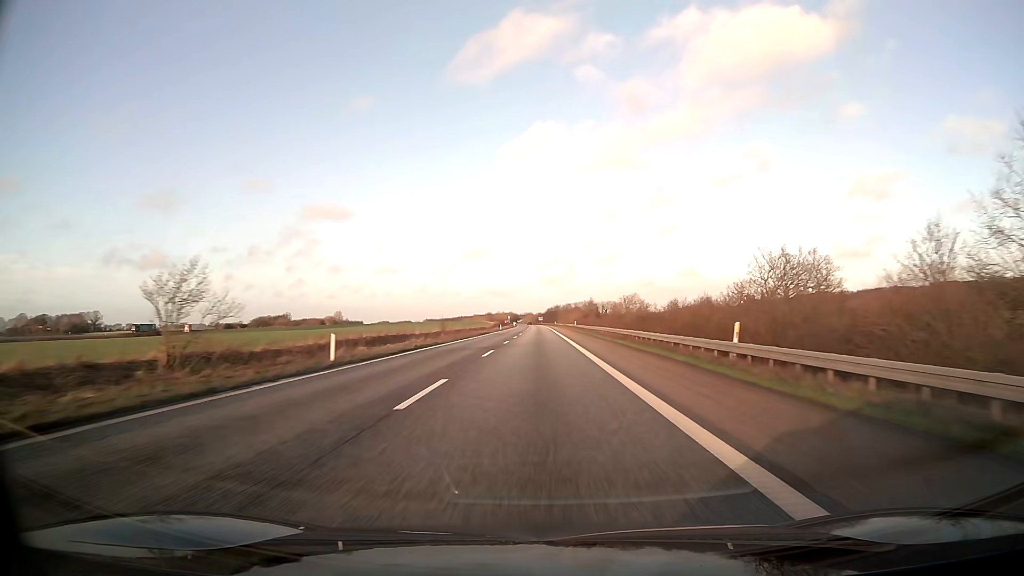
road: motorway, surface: asphalt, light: Day
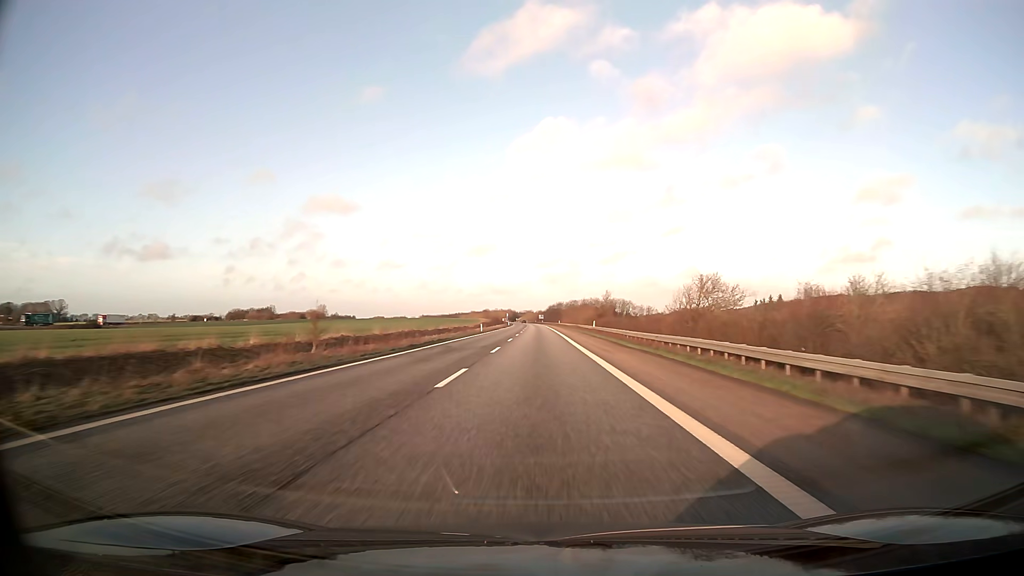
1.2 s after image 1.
(0.0, +41.2) m; 0°
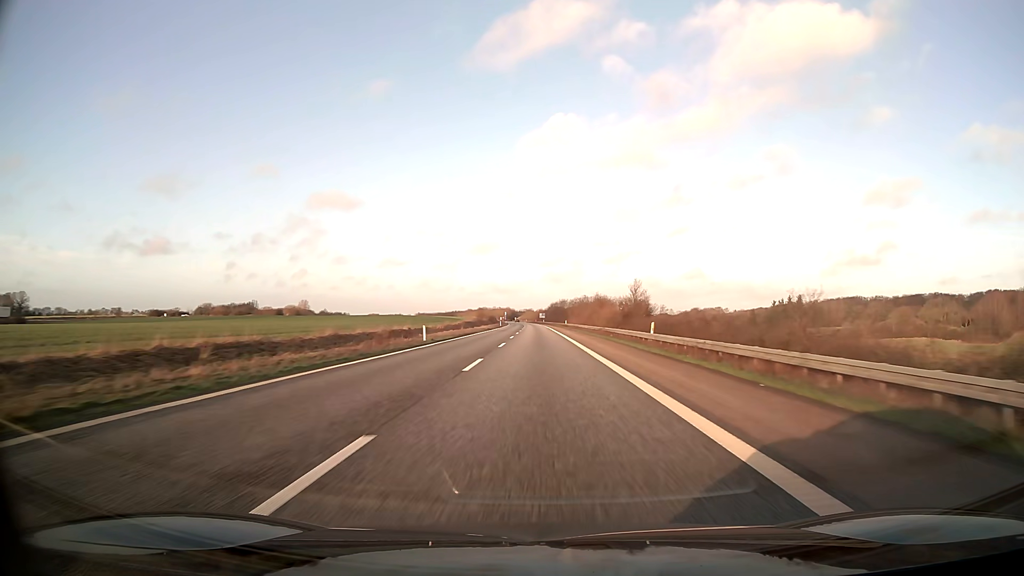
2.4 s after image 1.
(0.0, +41.2) m; 0°
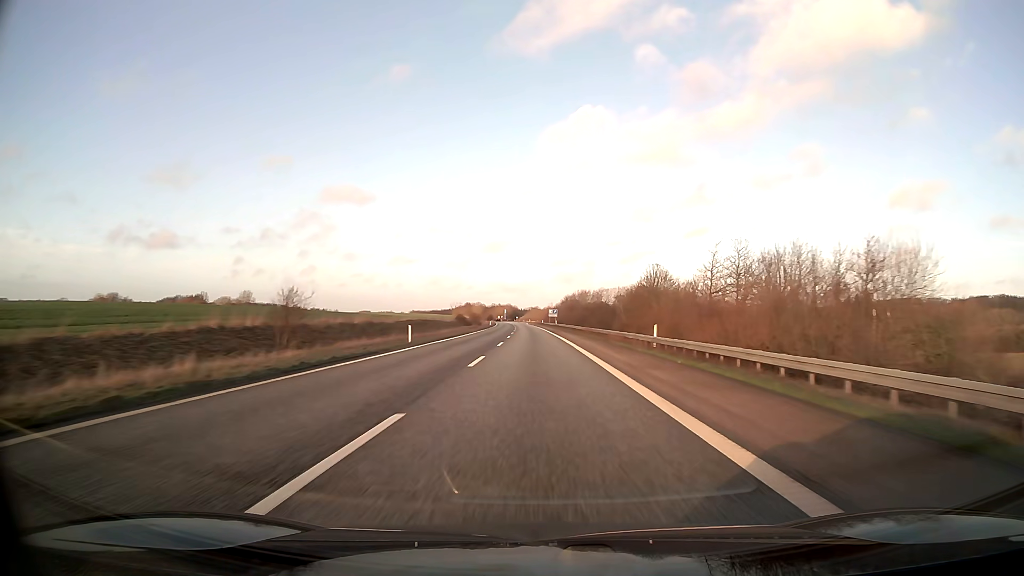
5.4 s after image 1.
(-0.4, +103.0) m; -1°
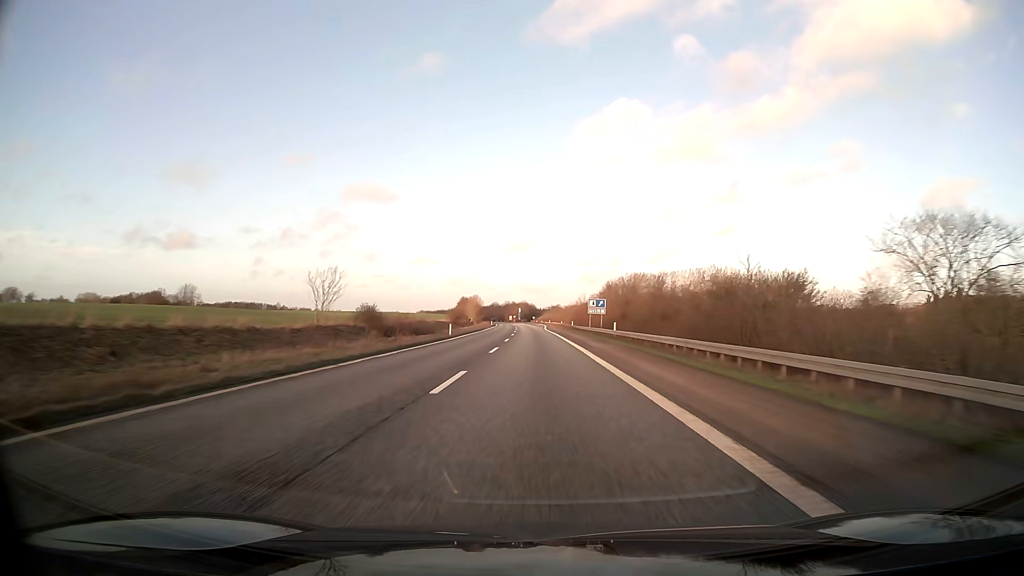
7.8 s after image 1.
(-0.9, +82.5) m; -2°
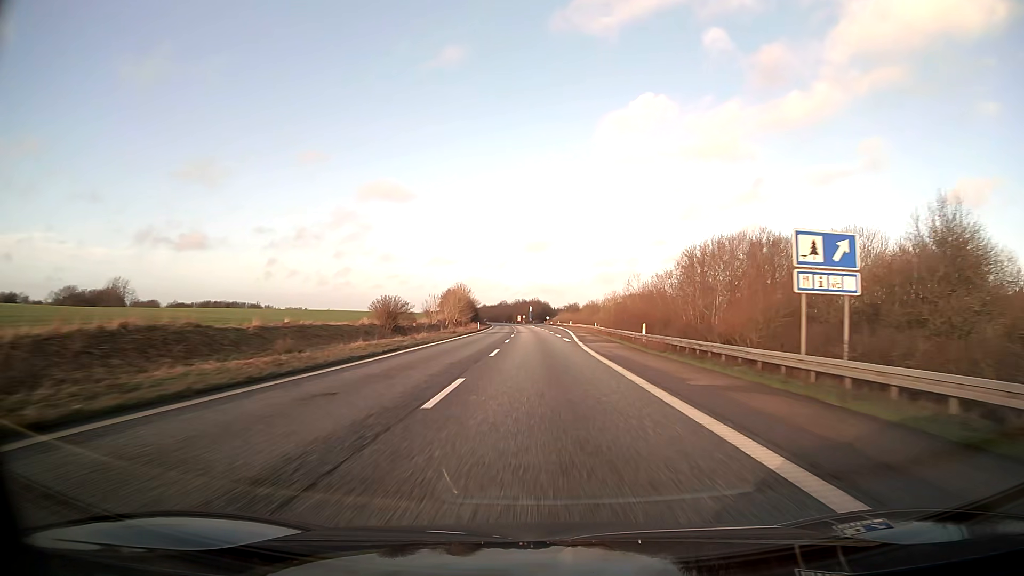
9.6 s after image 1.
(-0.6, +61.9) m; -1°
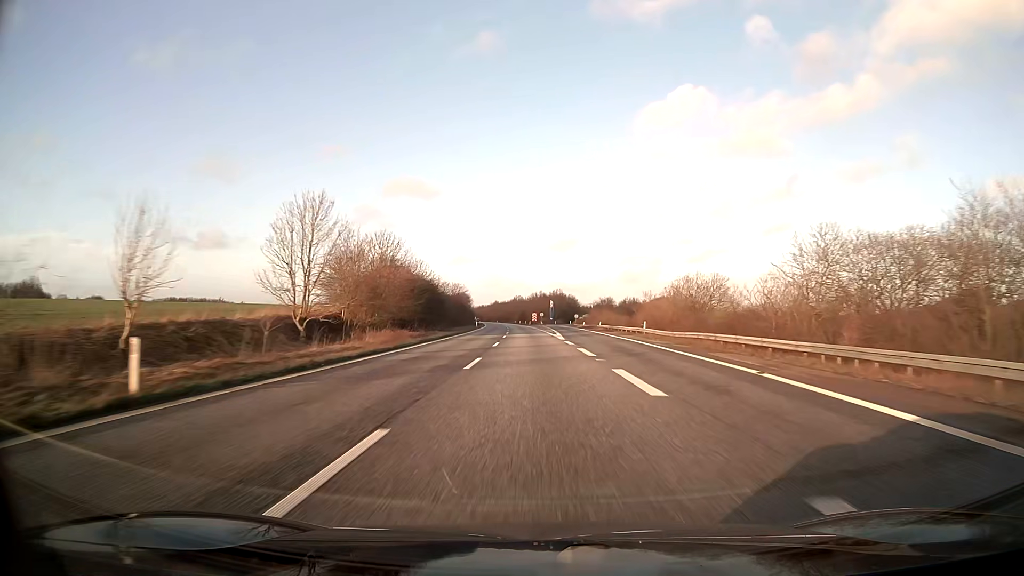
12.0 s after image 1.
(-1.0, +82.6) m; -2°
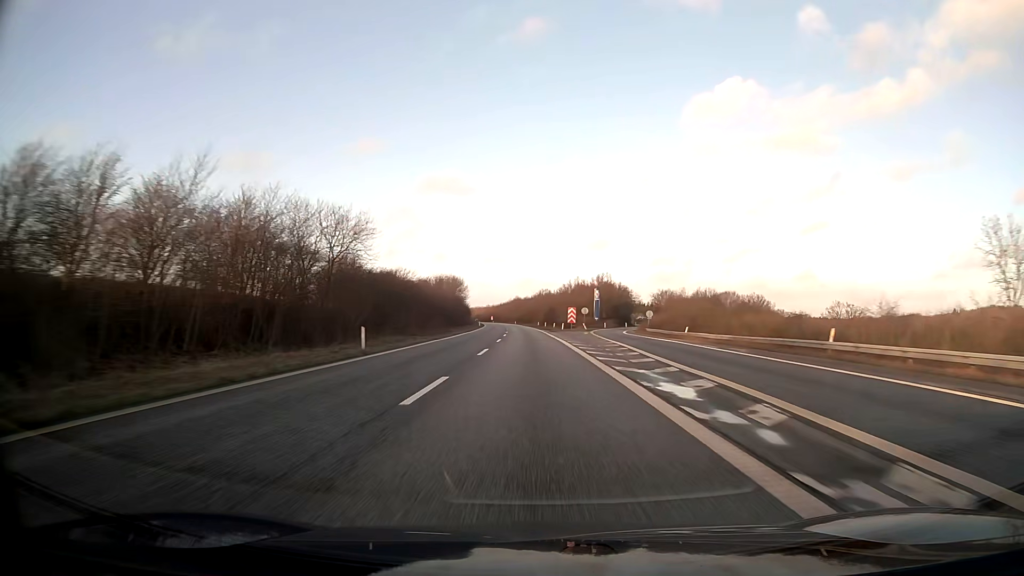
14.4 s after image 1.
(-1.7, +82.6) m; -2°
(0, +10) (0, +20) (0, +30) (0, +40) (-1, +50) (-1, +60) (-1, +70) (-2, +80) (-2, +90) (-3, +100) m
